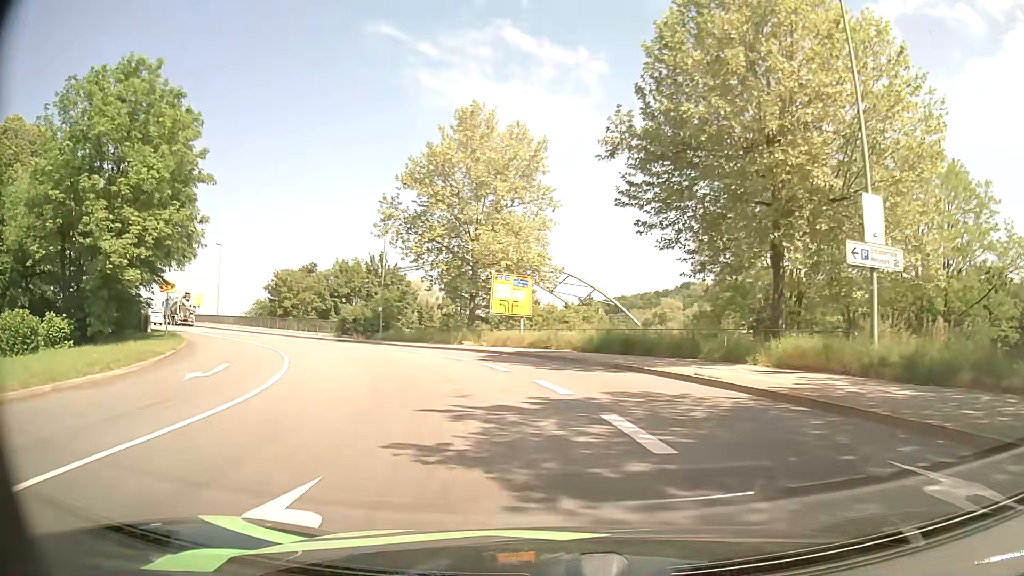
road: primary_link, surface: asphalt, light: Day
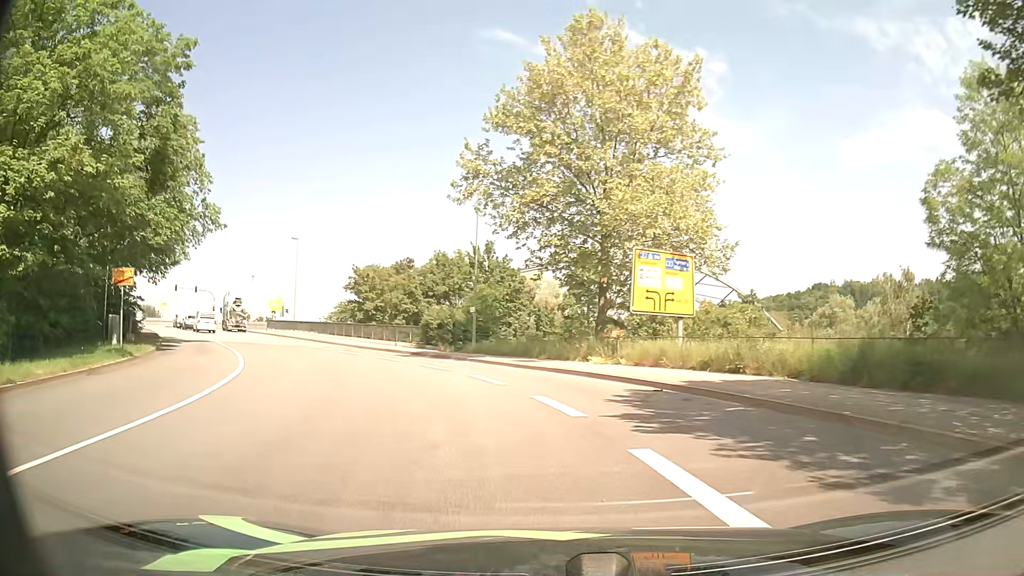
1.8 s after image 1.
(-1.3, +14.1) m; -11°
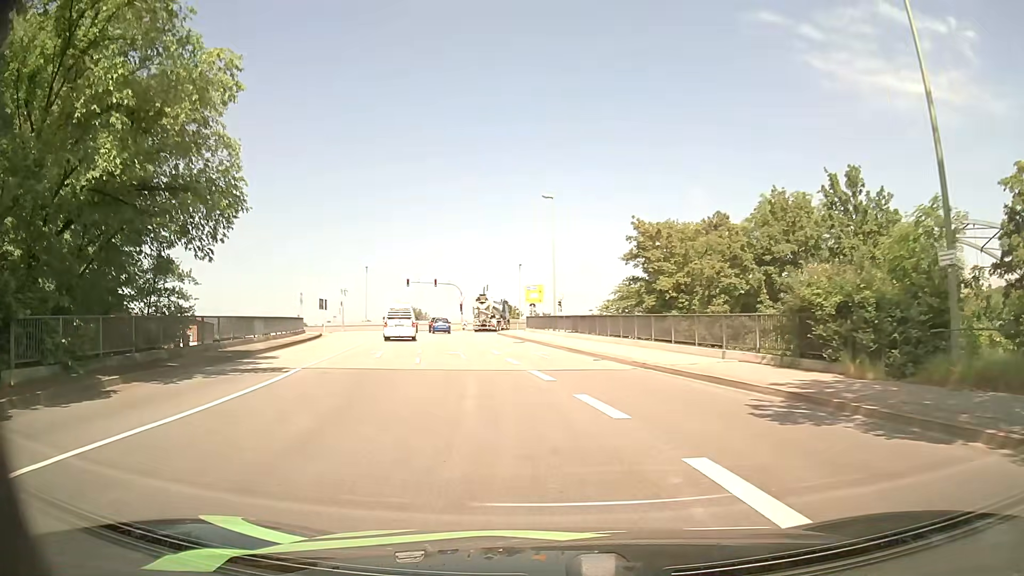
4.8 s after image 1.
(-5.1, +22.9) m; -25°
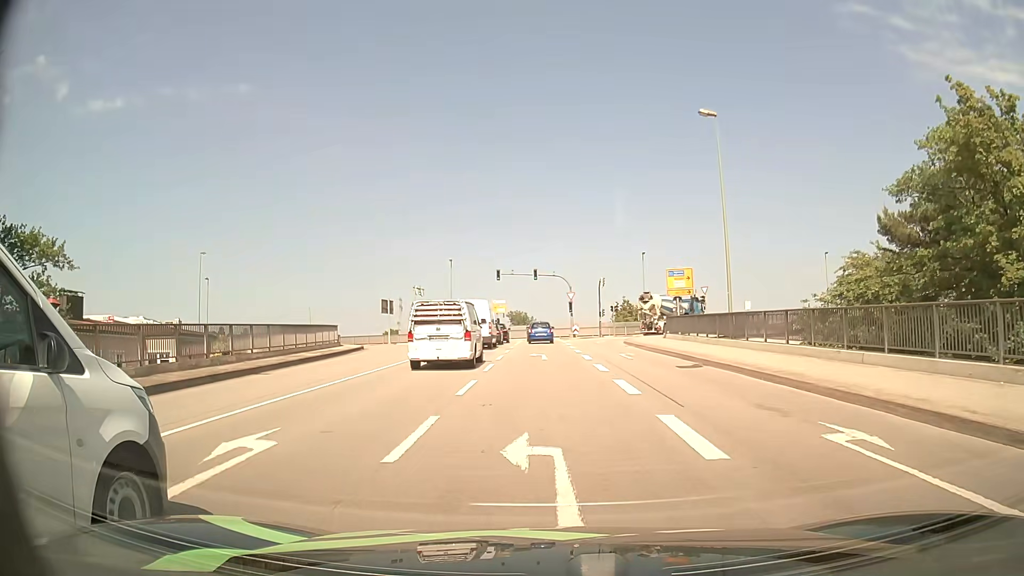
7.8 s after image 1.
(-2.3, +20.5) m; -9°
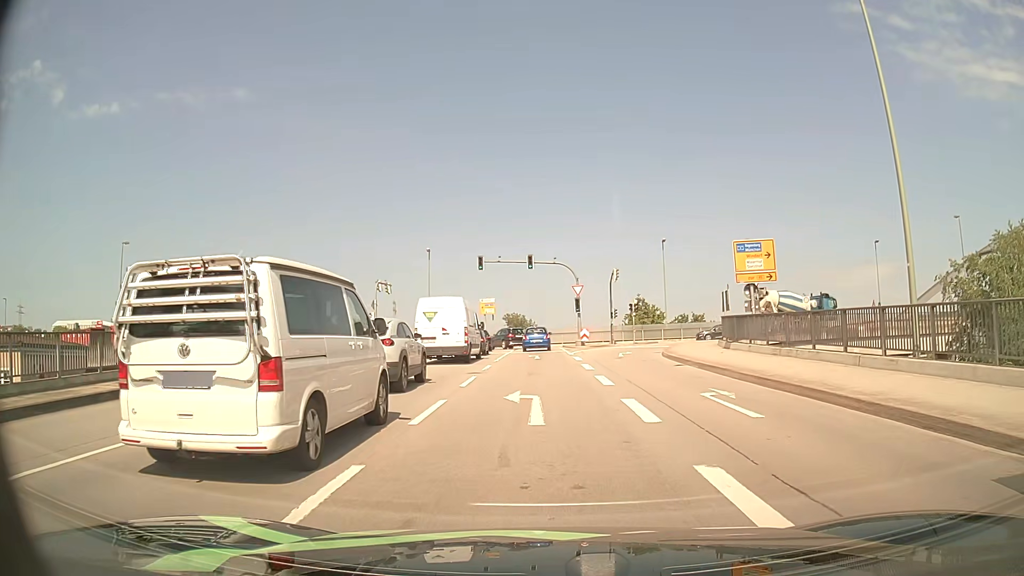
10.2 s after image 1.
(-0.1, +15.3) m; -1°
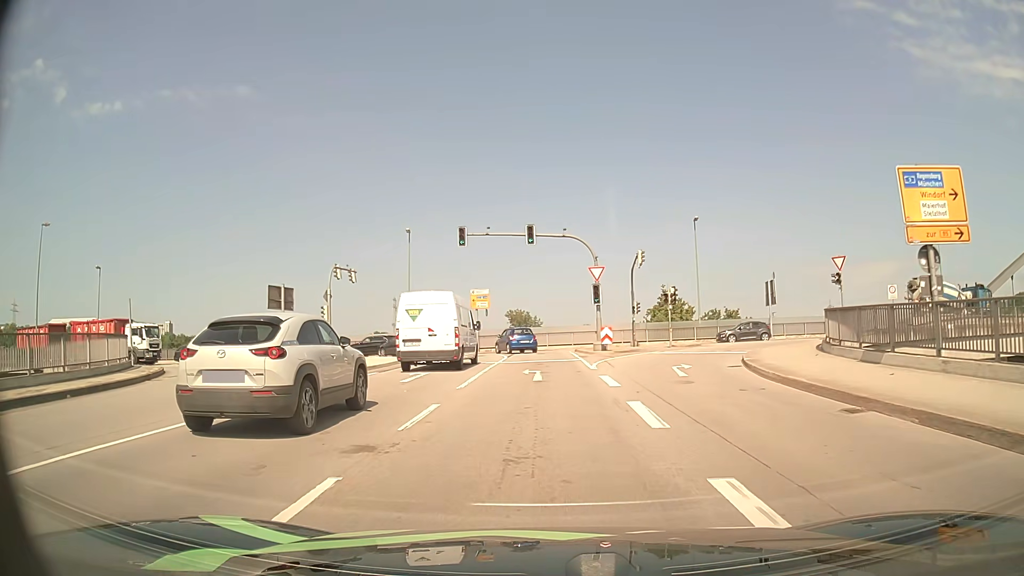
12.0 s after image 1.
(0.0, +12.7) m; -1°
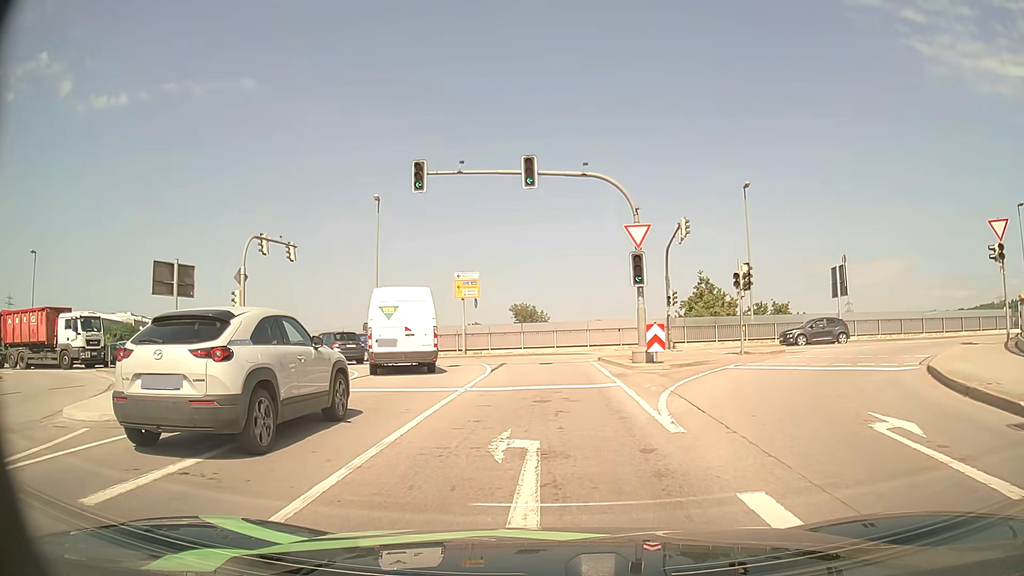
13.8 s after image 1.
(0.0, +12.7) m; -1°
